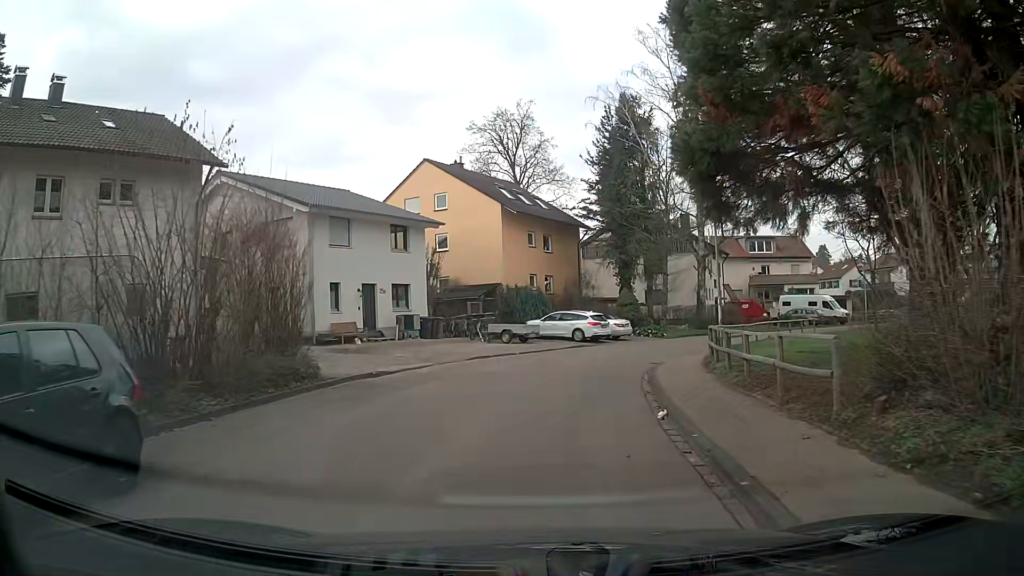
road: residential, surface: asphalt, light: Day
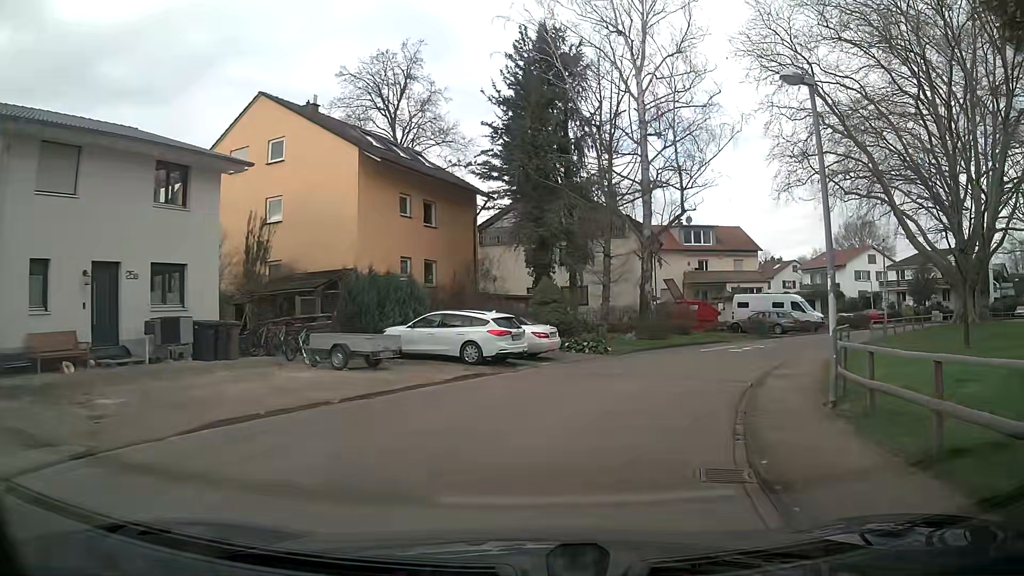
(+0.6, +14.1) m; +8°
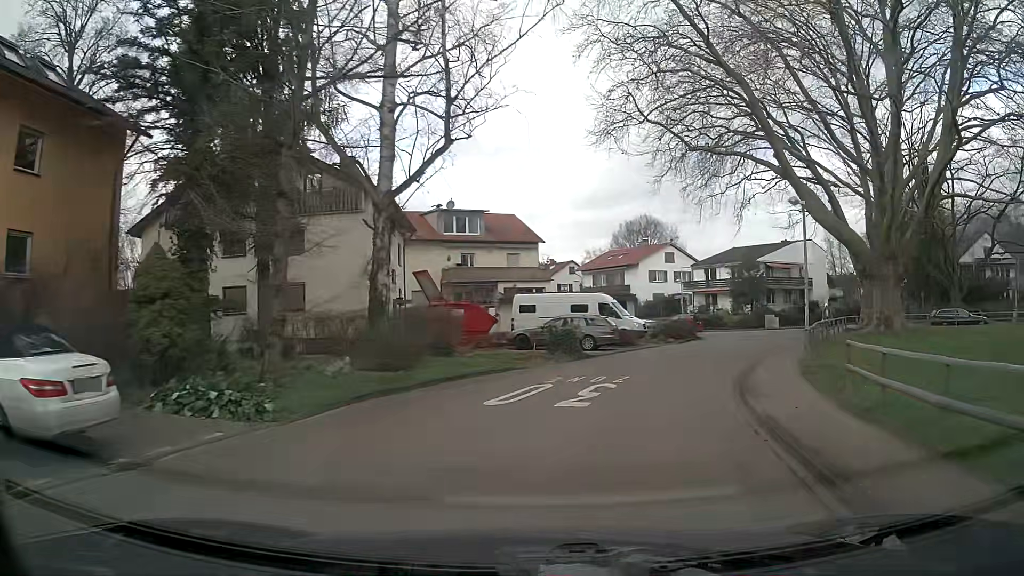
(+2.5, +14.1) m; +21°
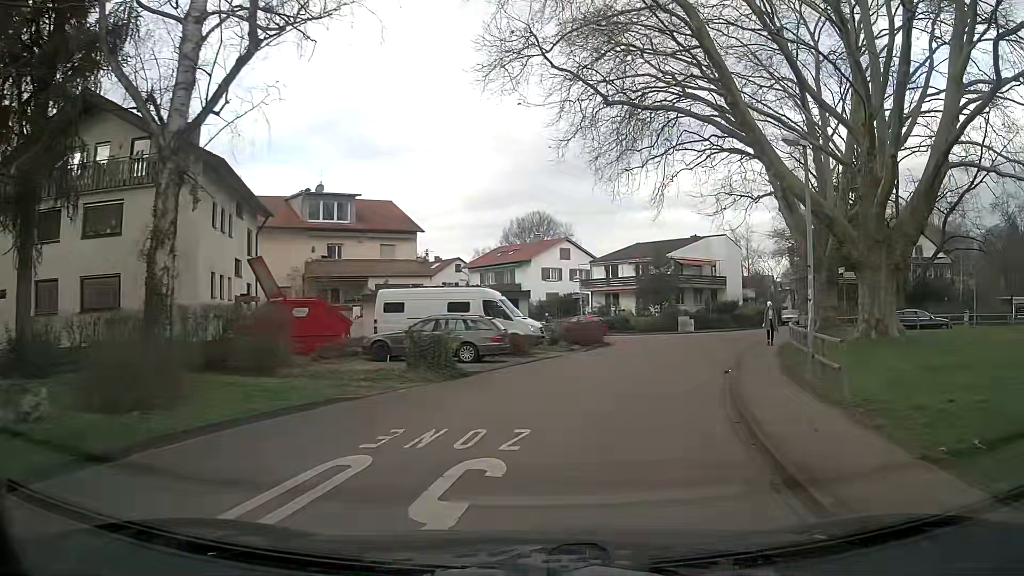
(+0.6, +7.2) m; +9°
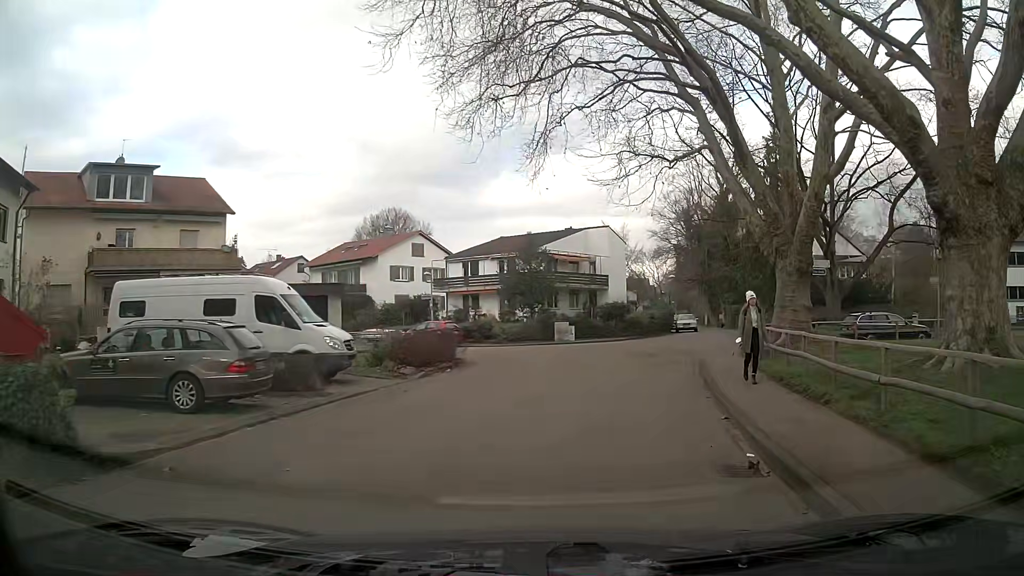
(+1.1, +10.5) m; +11°
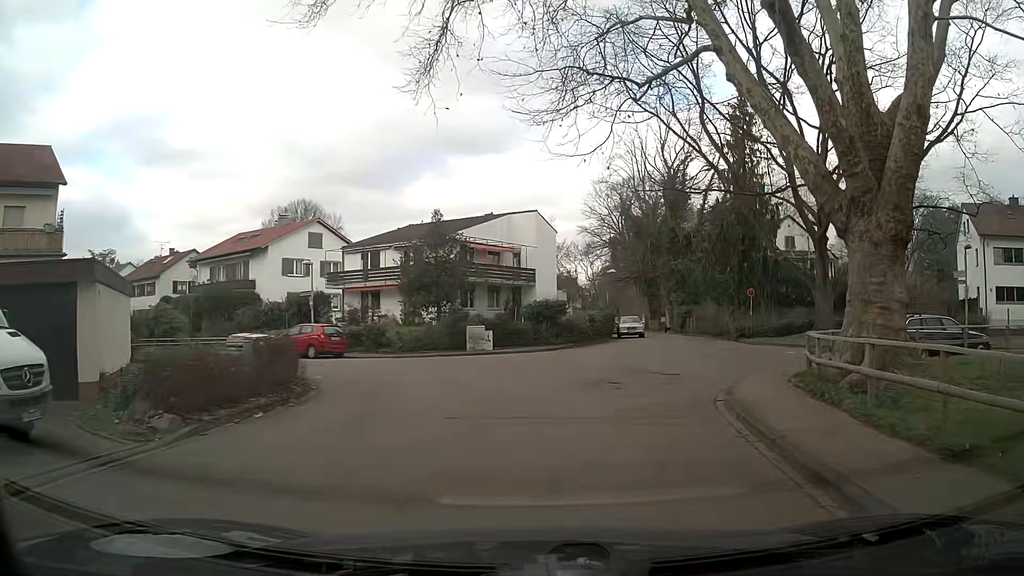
(+0.6, +9.3) m; +6°
